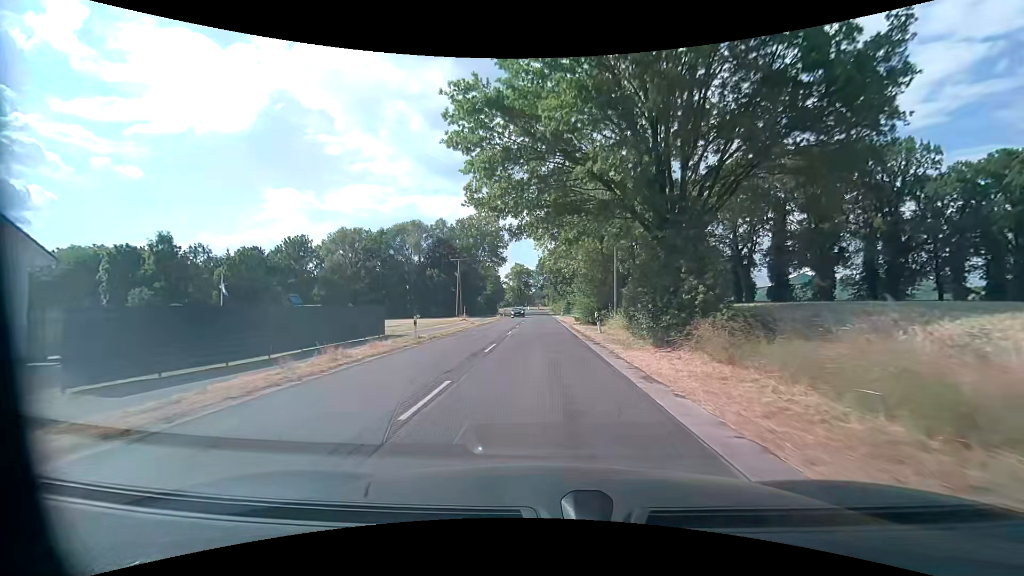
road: secondary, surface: asphalt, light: Day
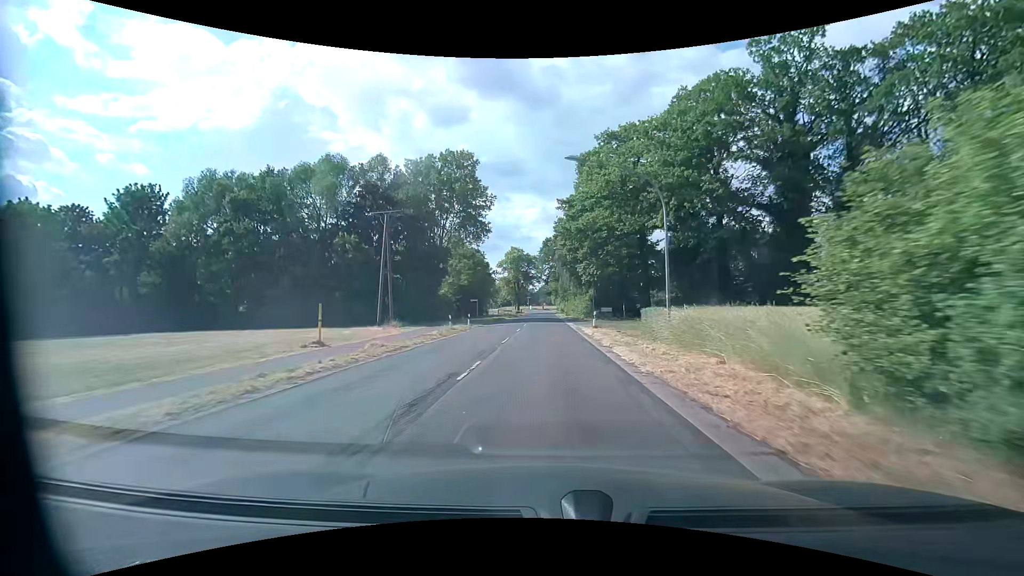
(-0.4, +42.0) m; -1°
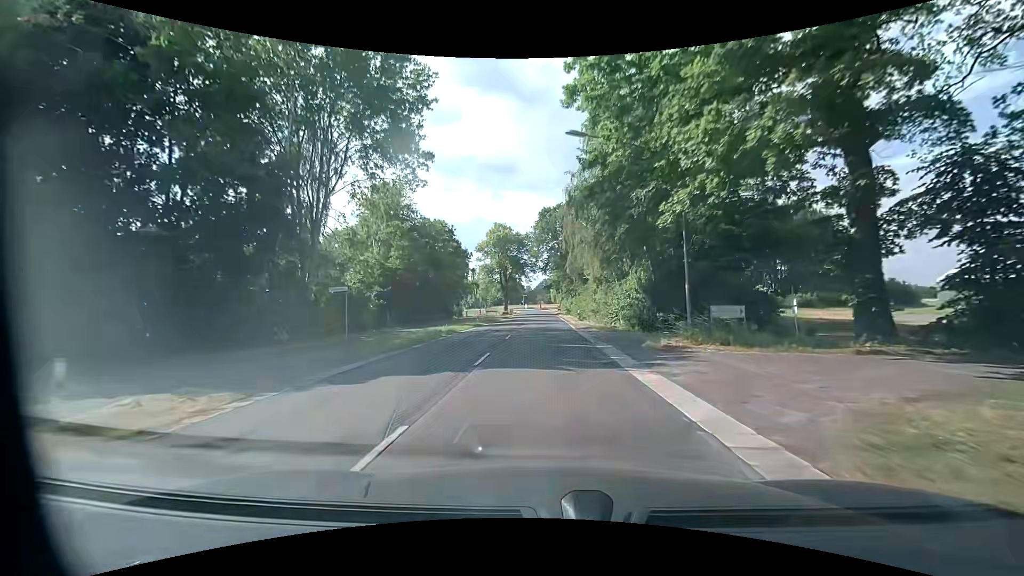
(0.0, +33.7) m; 0°
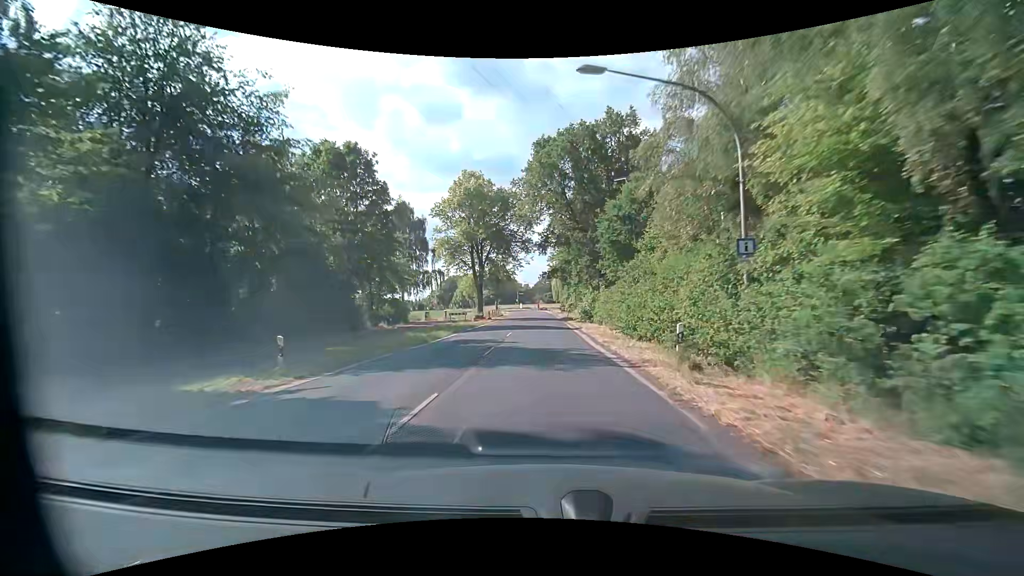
(+0.1, +33.7) m; 0°
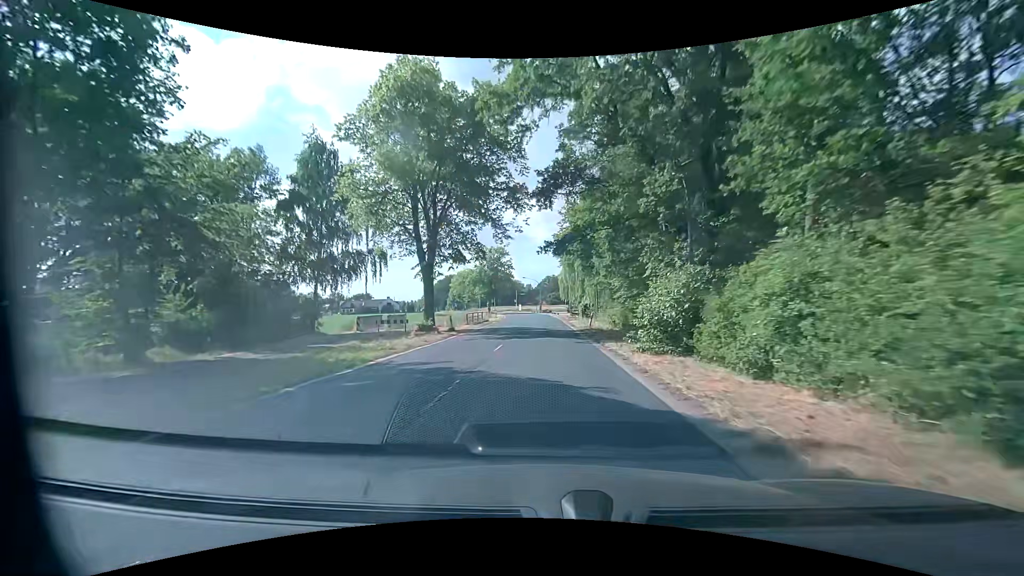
(-0.2, +25.2) m; -1°
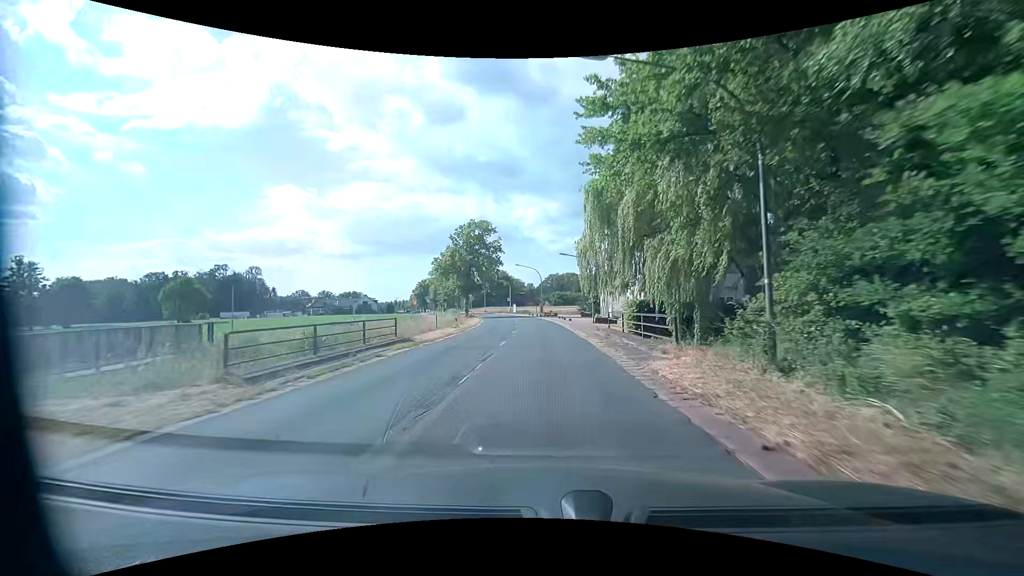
(+0.2, +33.6) m; 0°
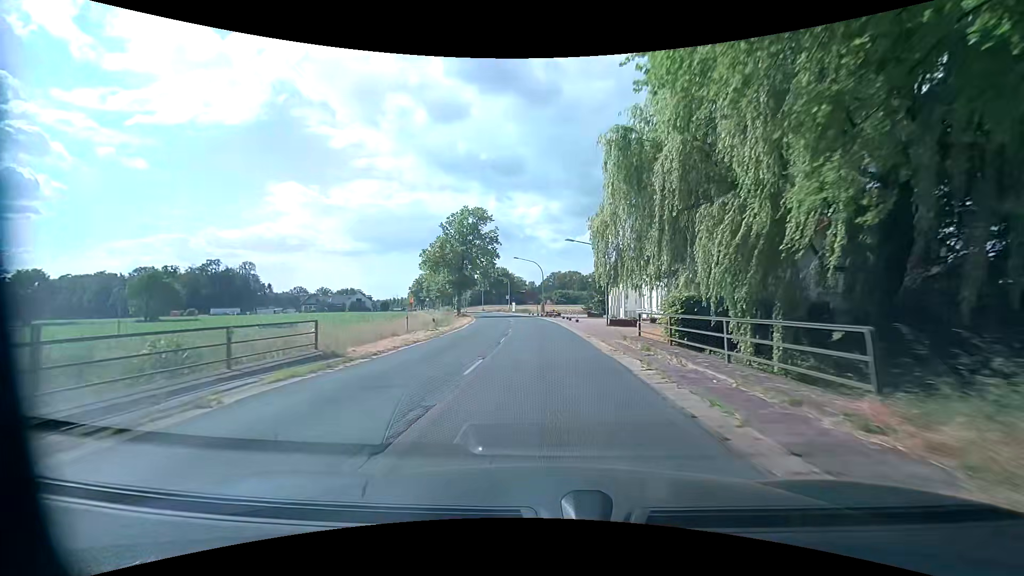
(0.0, +8.4) m; 0°
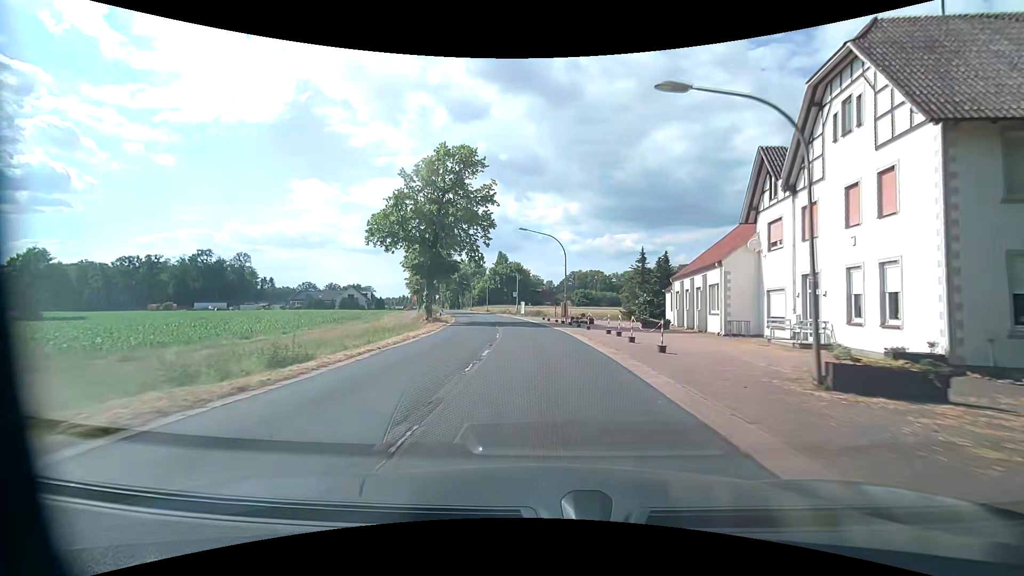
(-0.4, +25.0) m; -2°
